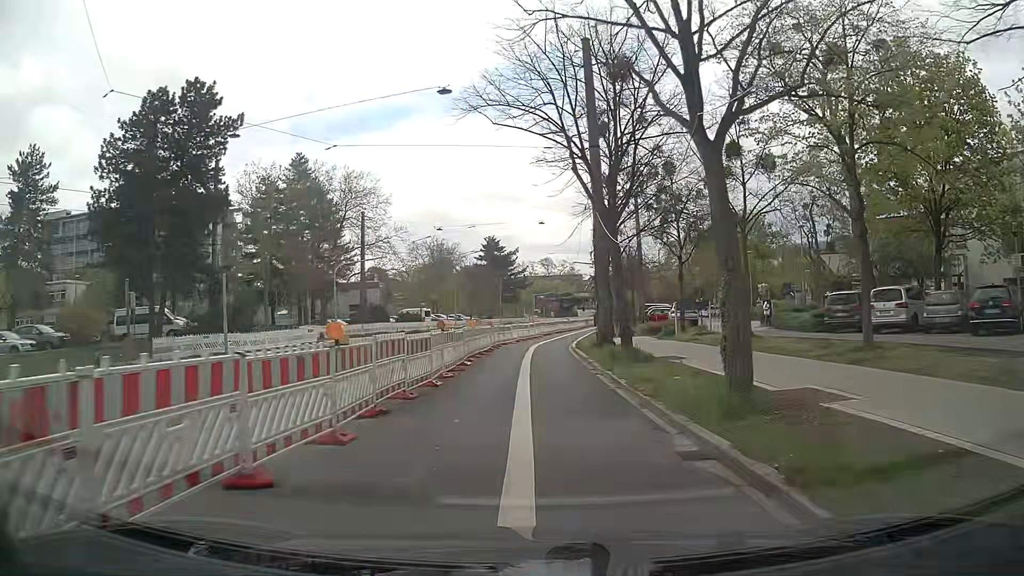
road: secondary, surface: asphalt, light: Day
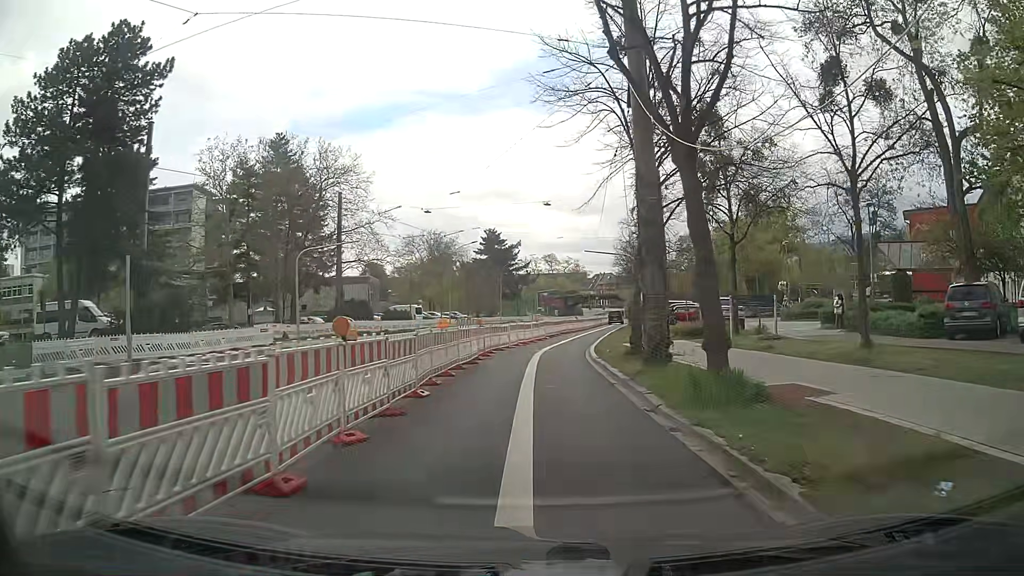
(-0.1, +8.8) m; -1°
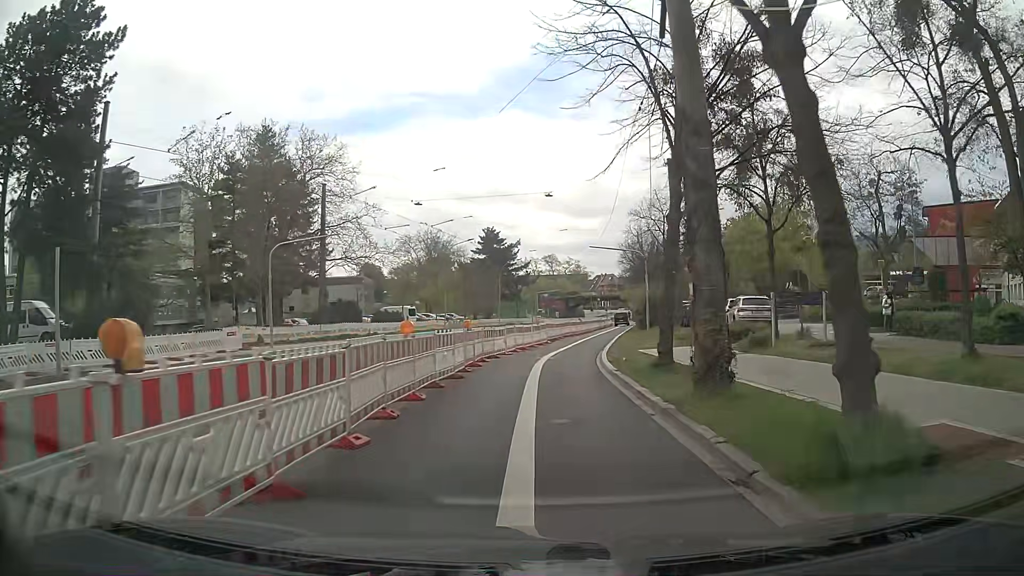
(0.0, +4.4) m; 0°
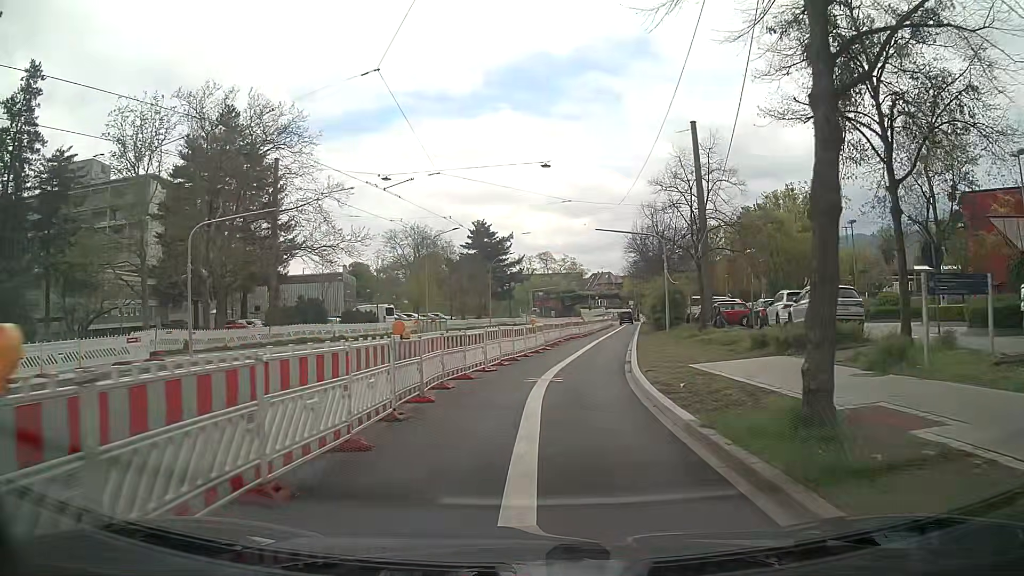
(+0.1, +8.7) m; 0°
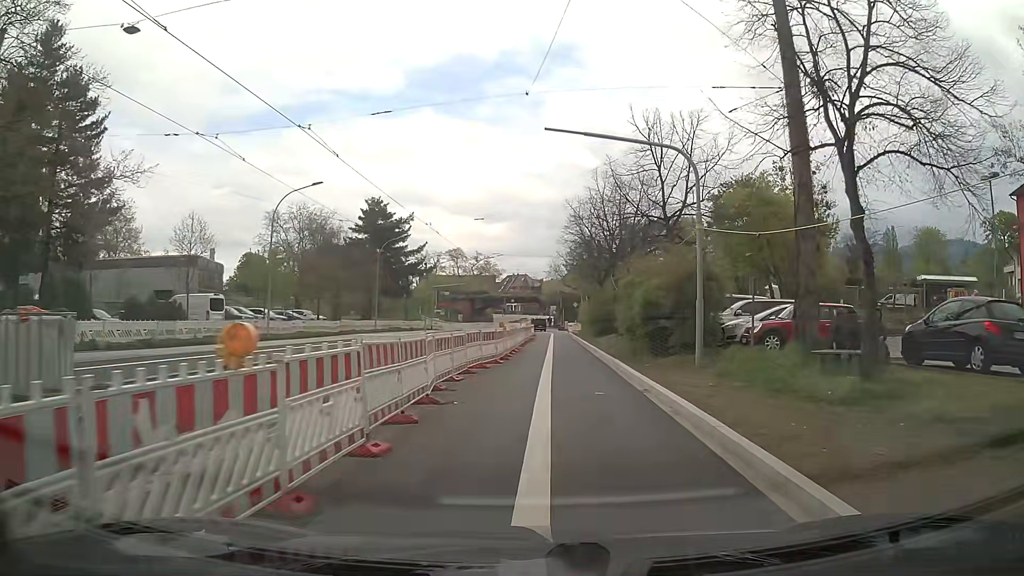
(+1.2, +21.5) m; +7°
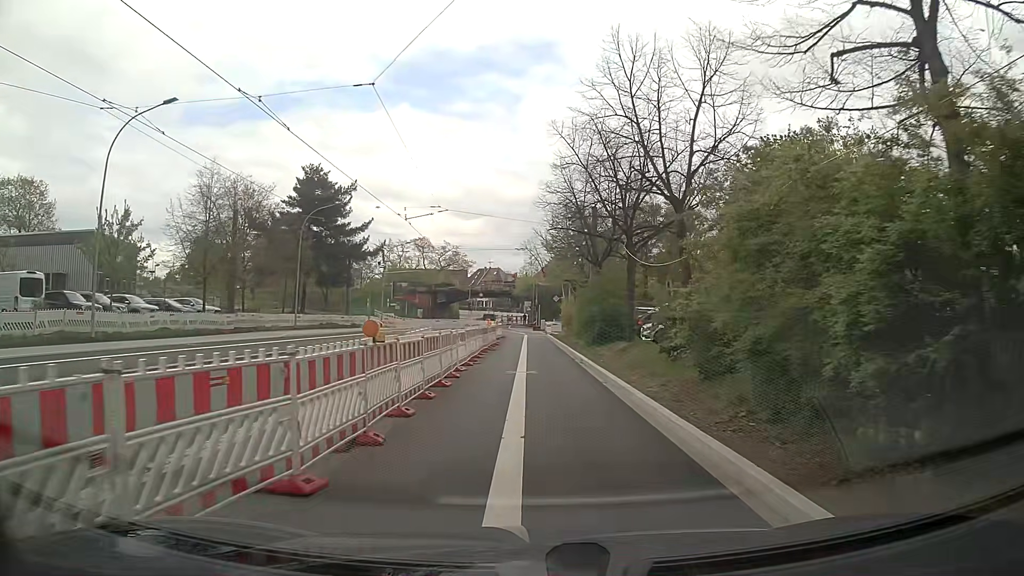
(+0.6, +16.6) m; +2°
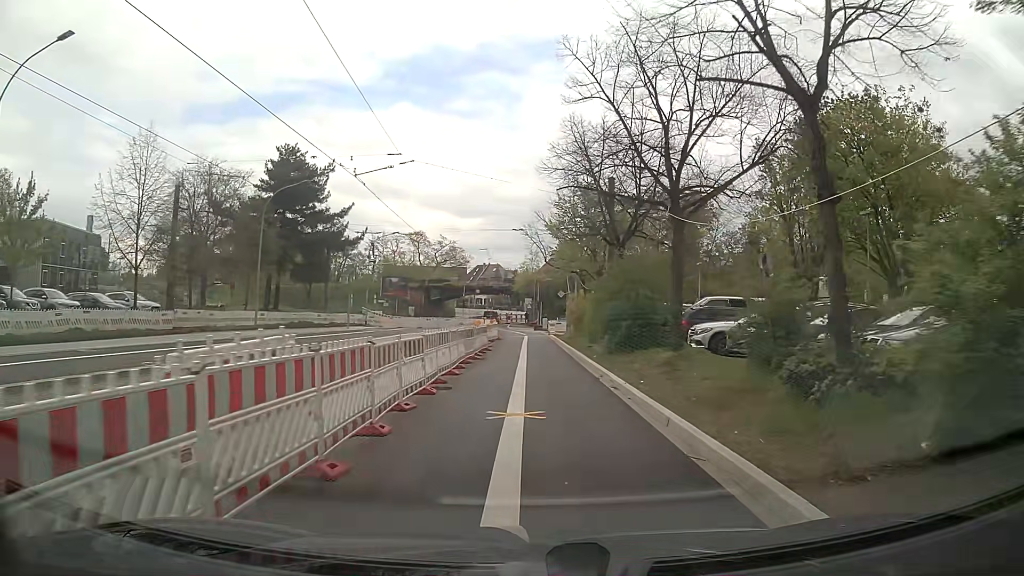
(+0.1, +8.1) m; 0°
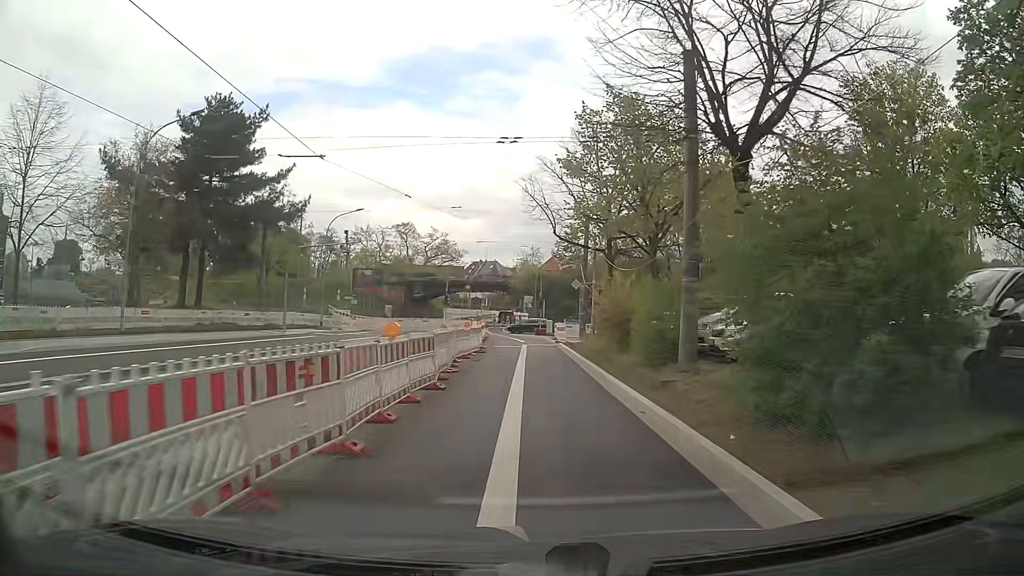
(+0.1, +16.2) m; +1°
(0, +10) (0, +20) (0, +30) (0, +40) (-1, +50) (-2, +60) (-5, +70) (-6, +79) (-5, +89) (-4, +99) m
